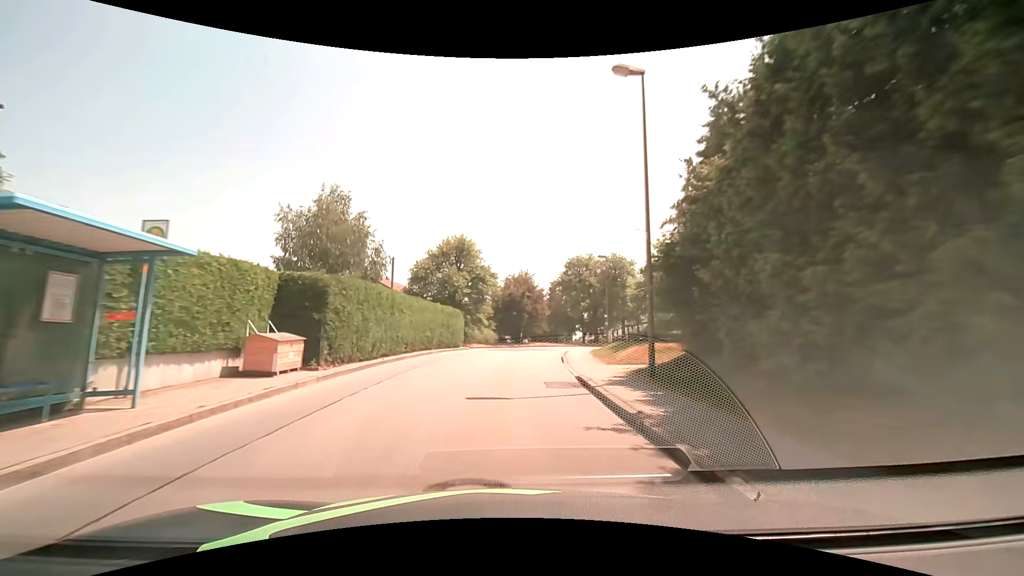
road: unclassified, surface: asphalt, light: Day
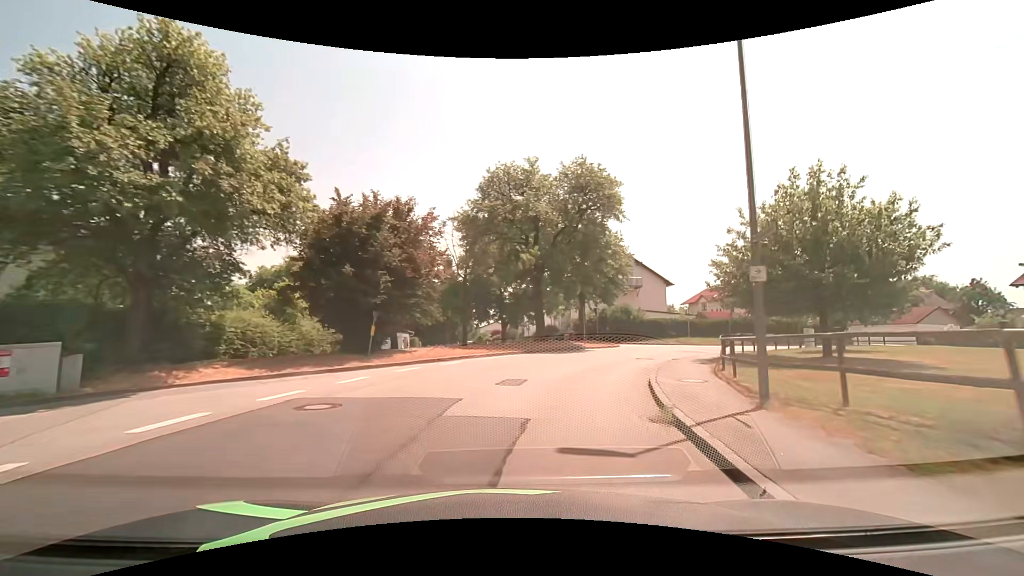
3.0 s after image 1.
(+2.2, +34.5) m; +13°
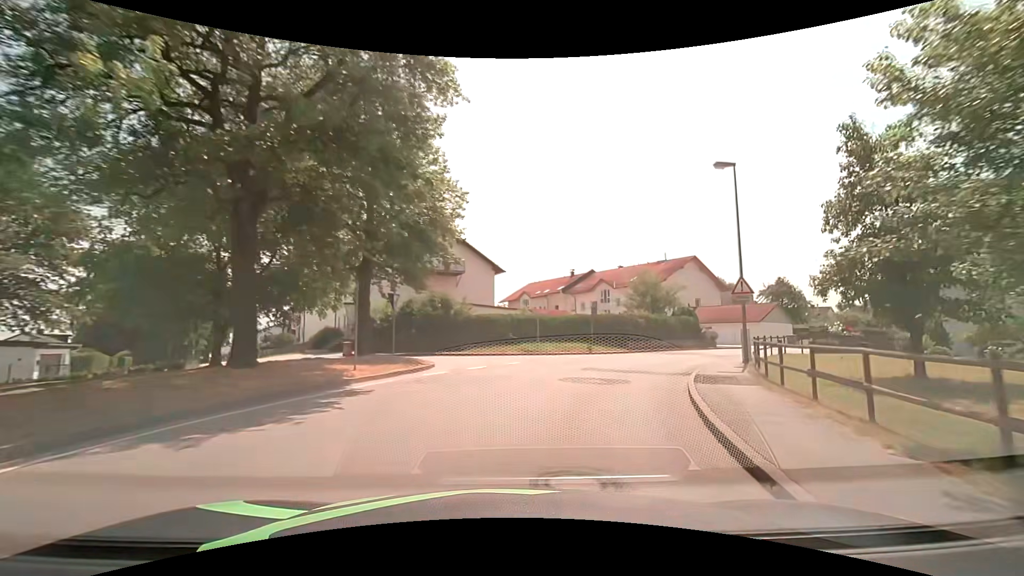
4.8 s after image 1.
(+3.1, +18.4) m; +21°
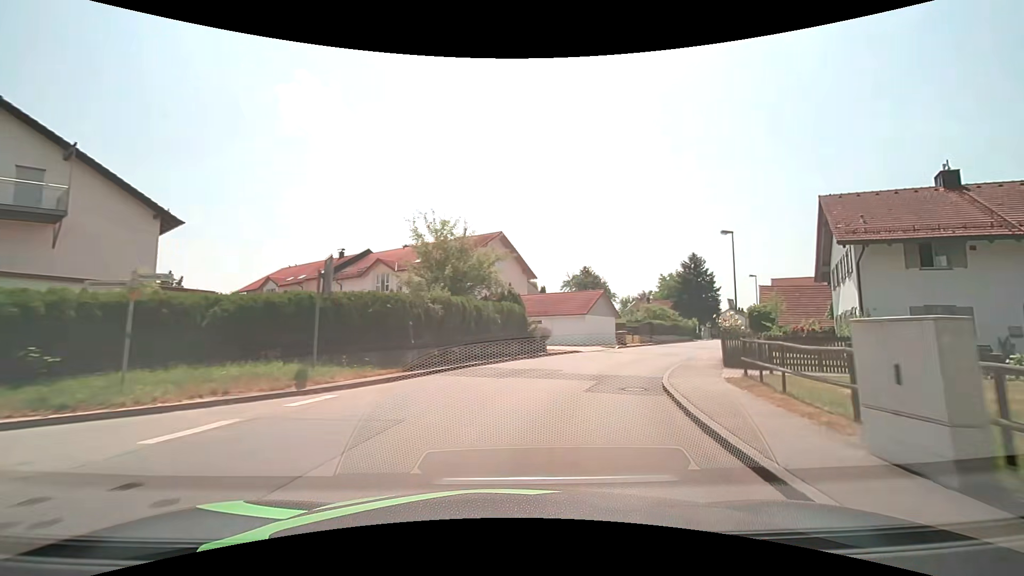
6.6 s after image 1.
(+4.0, +18.0) m; +25°
(+1, +10) (+4, +20) (+8, +29) (+13, +37) (+17, +46) (+22, +55) (+27, +64) (+32, +72) (+37, +81) (+42, +90) m
